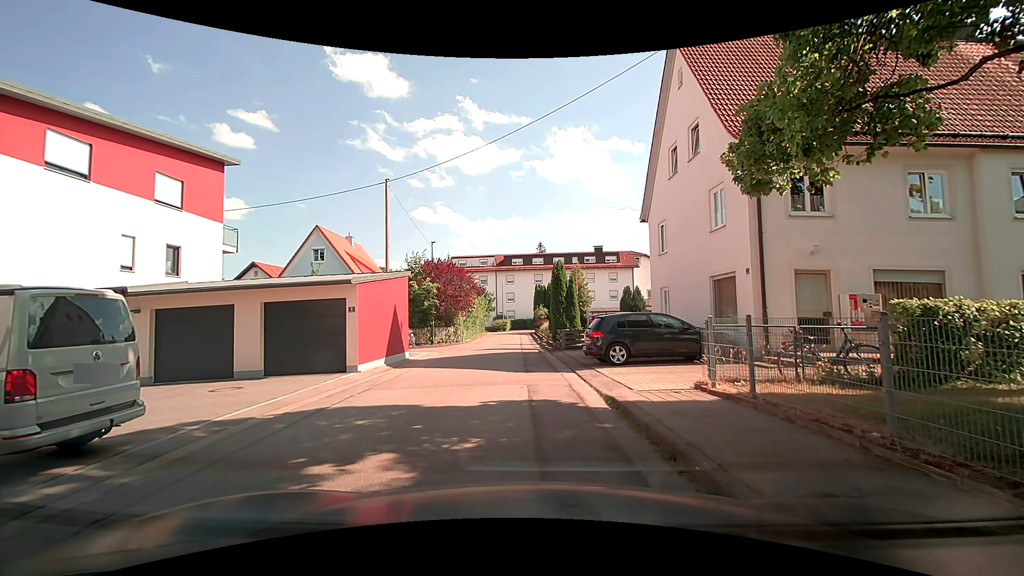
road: residential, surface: asphalt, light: Day
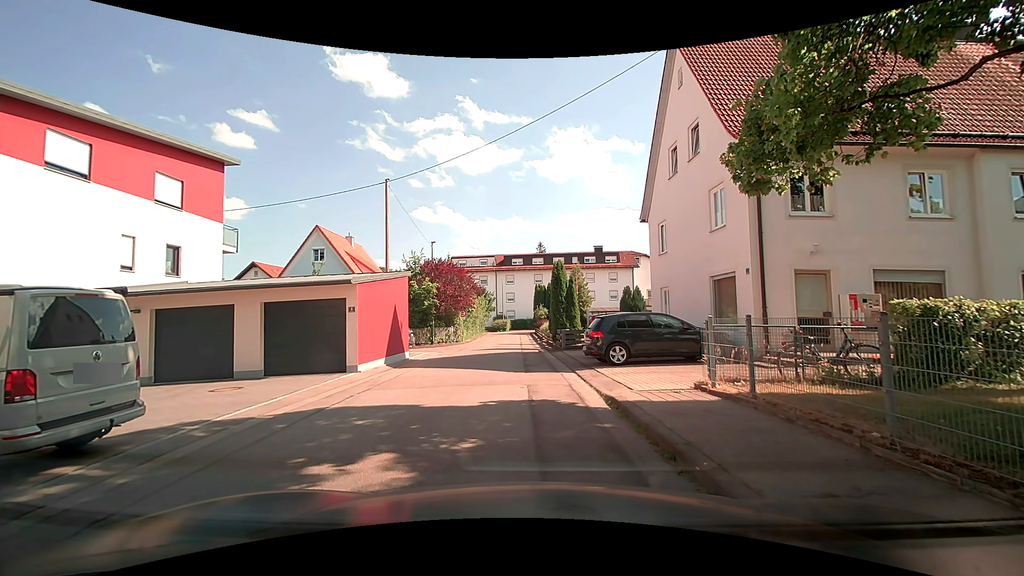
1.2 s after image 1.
(0.0, 0.0) m; 0°
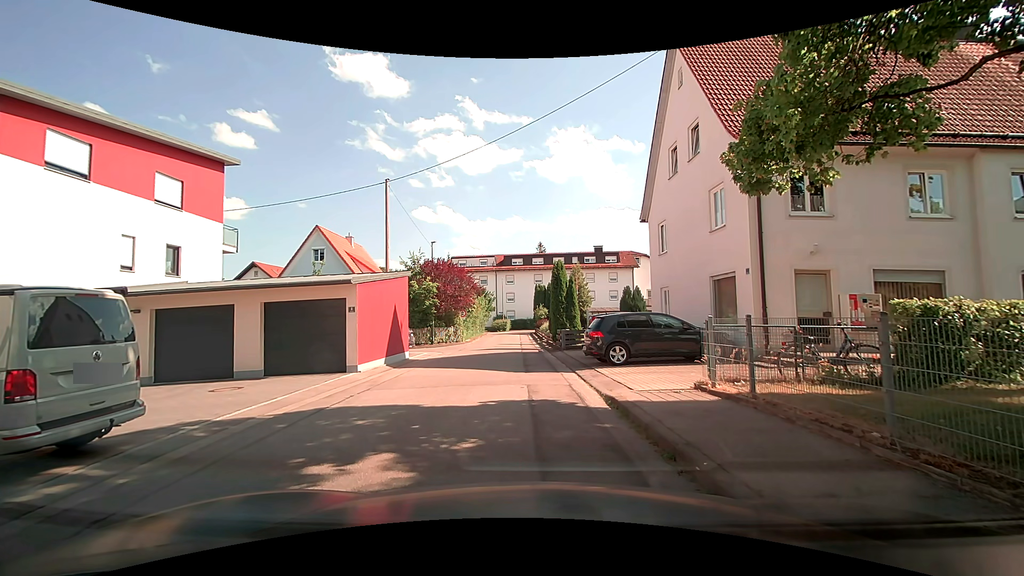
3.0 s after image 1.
(0.0, 0.0) m; 0°
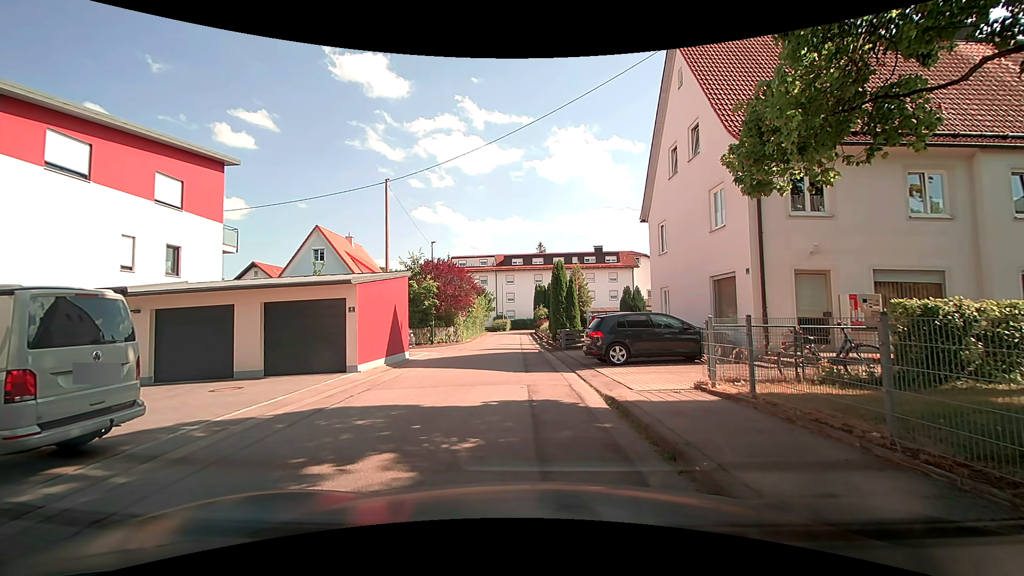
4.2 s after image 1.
(0.0, 0.0) m; 0°
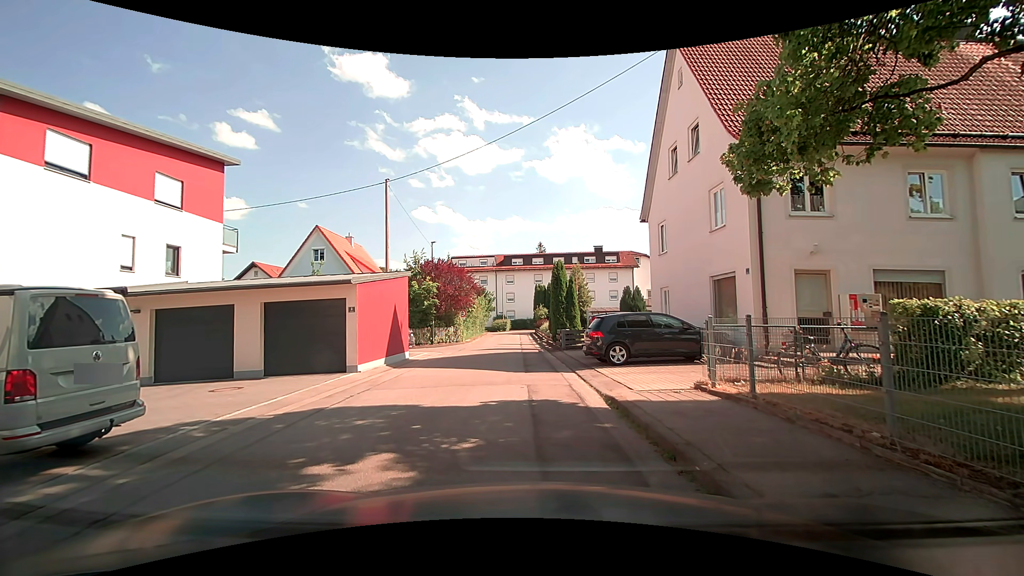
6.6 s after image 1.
(0.0, 0.0) m; 0°
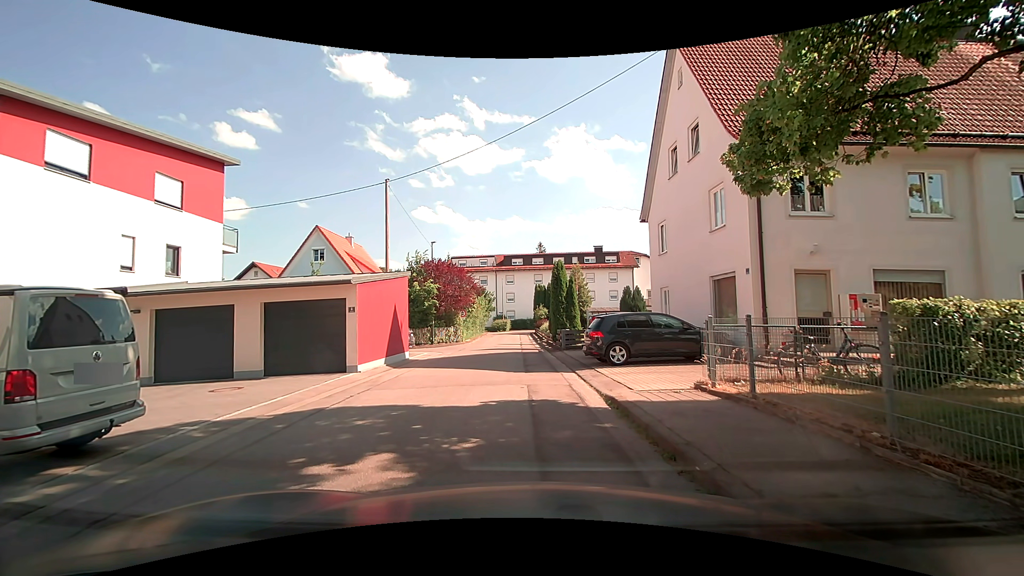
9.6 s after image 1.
(0.0, 0.0) m; 0°
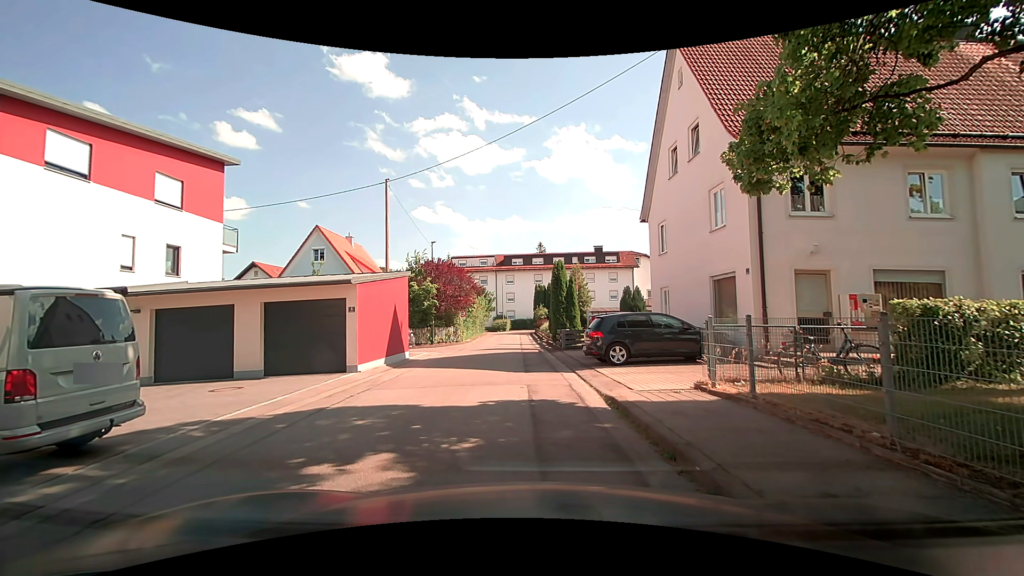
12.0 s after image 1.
(0.0, 0.0) m; 0°
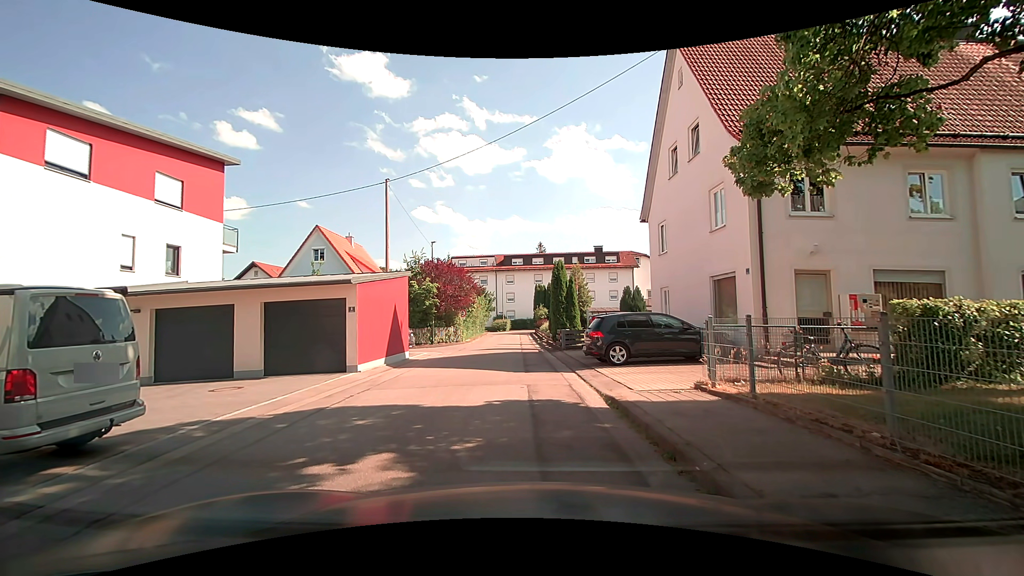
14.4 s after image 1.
(0.0, +0.1) m; 0°
